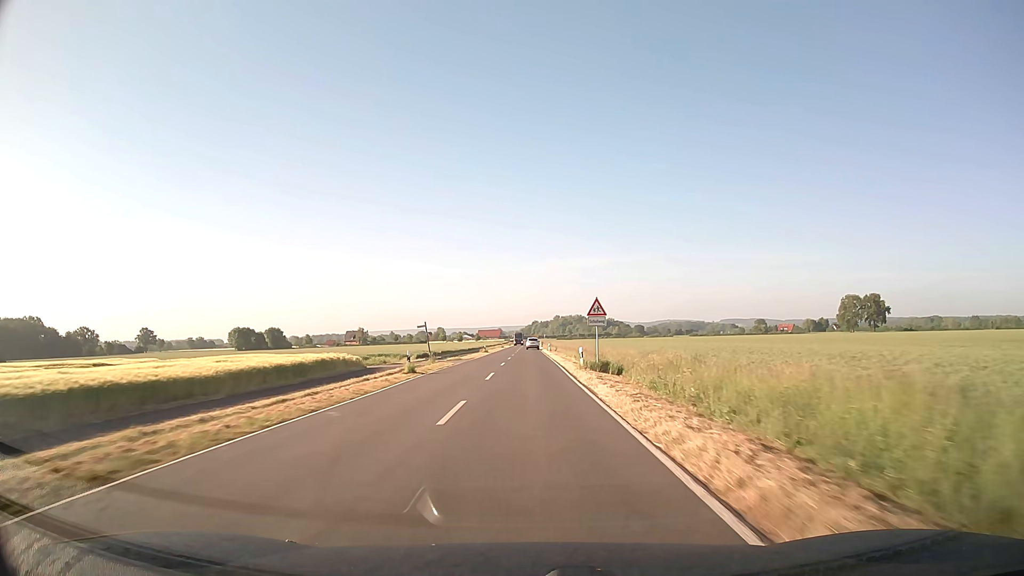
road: secondary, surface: asphalt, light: Day
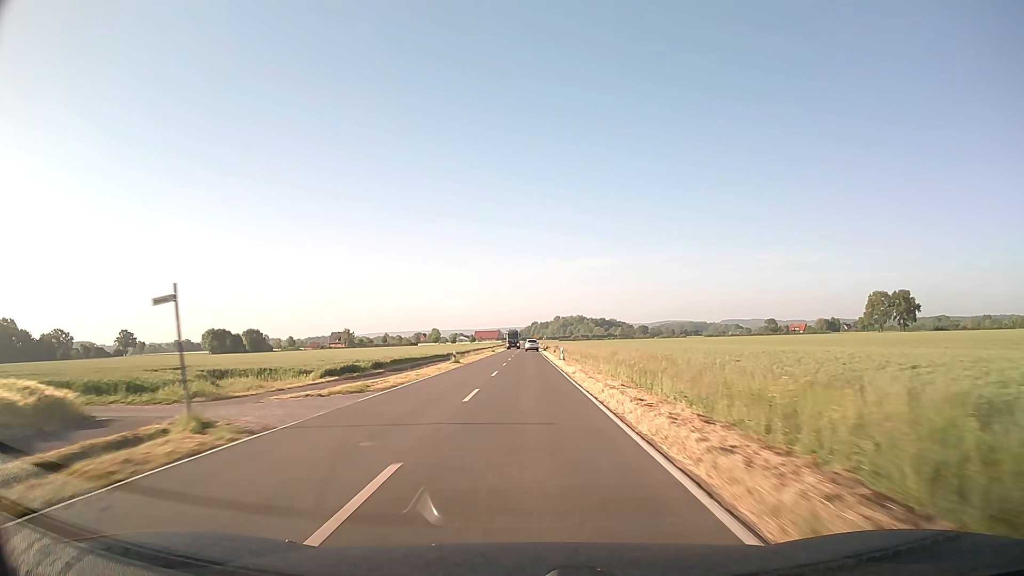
(0.0, +31.5) m; 0°
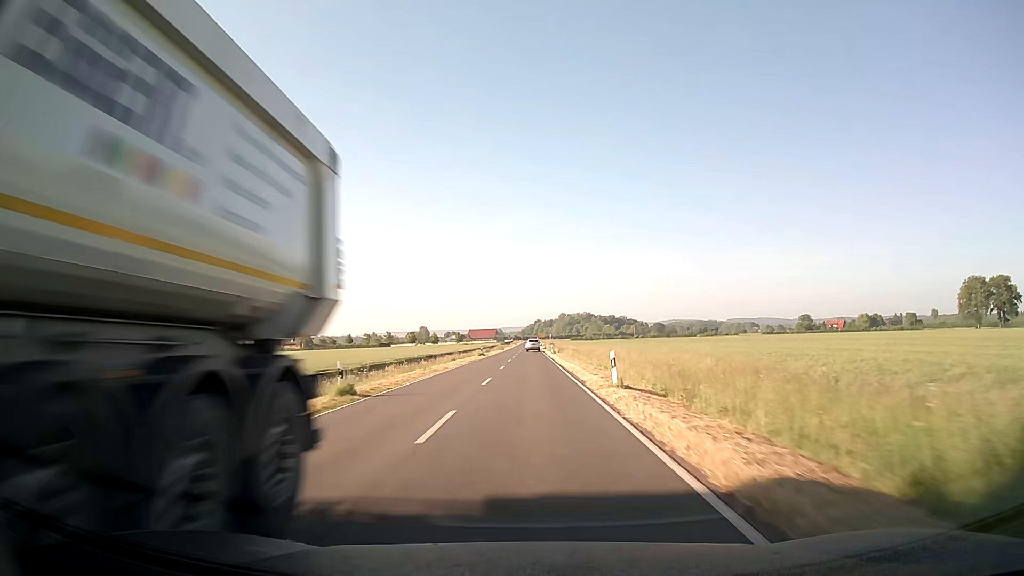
(-0.1, +79.0) m; 0°
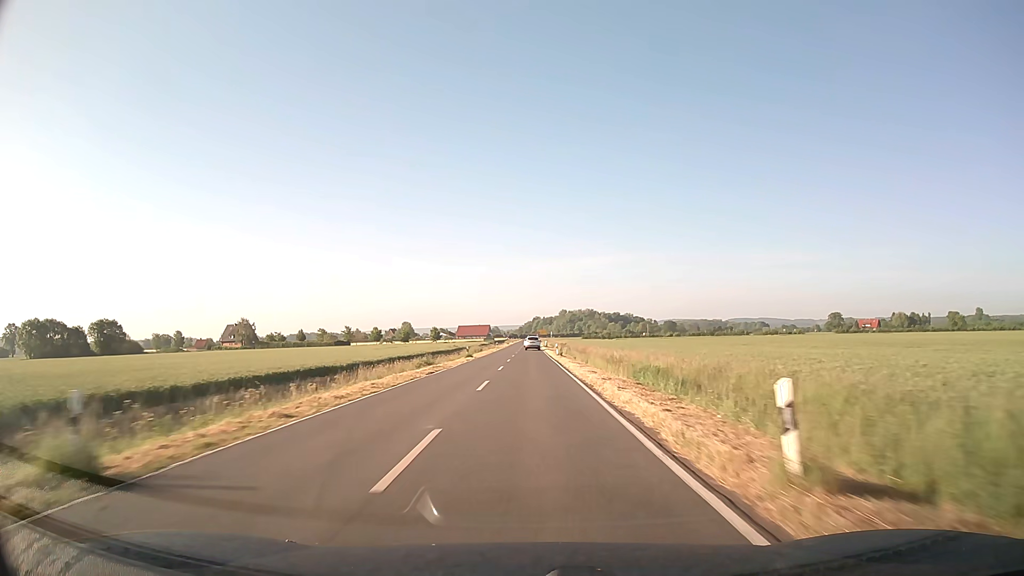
(+0.2, +63.3) m; 0°
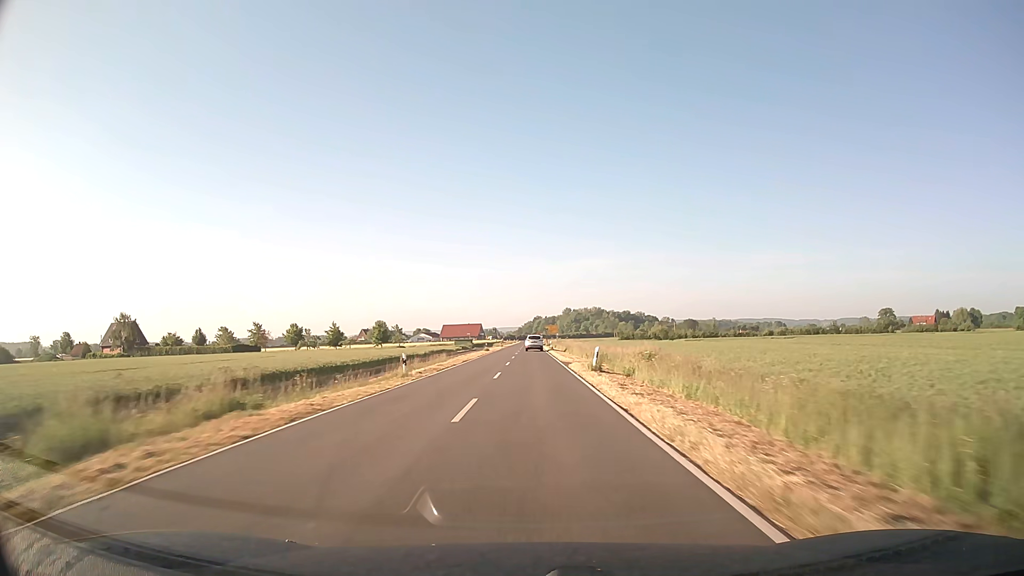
(-0.1, +79.2) m; 0°
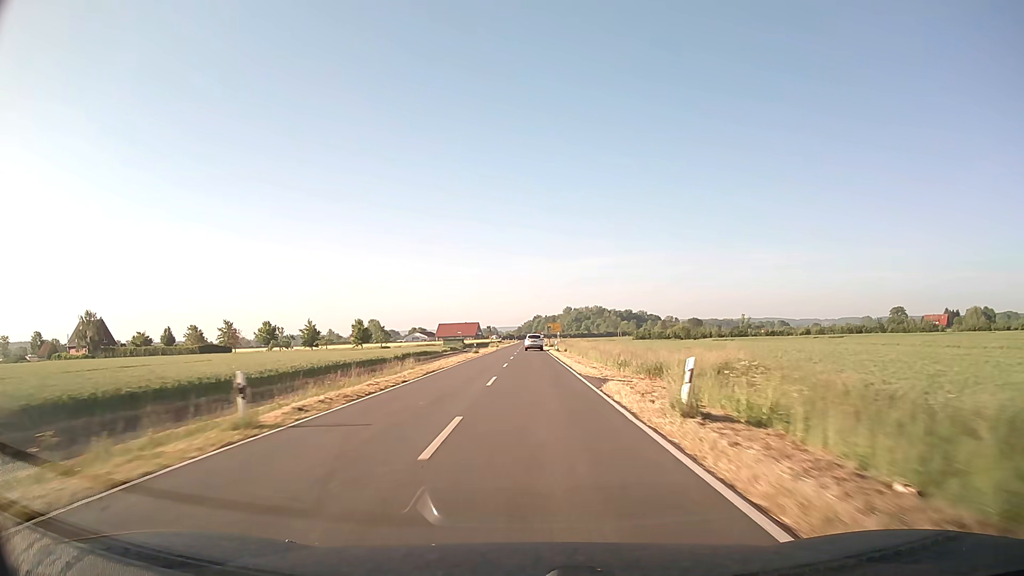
(0.0, +15.7) m; 0°
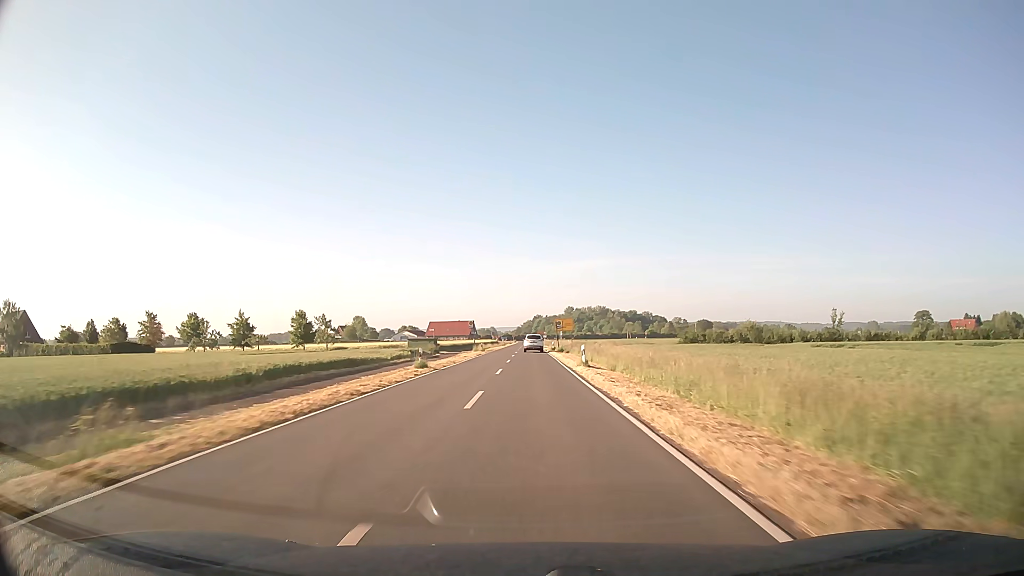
(0.0, +30.8) m; 0°
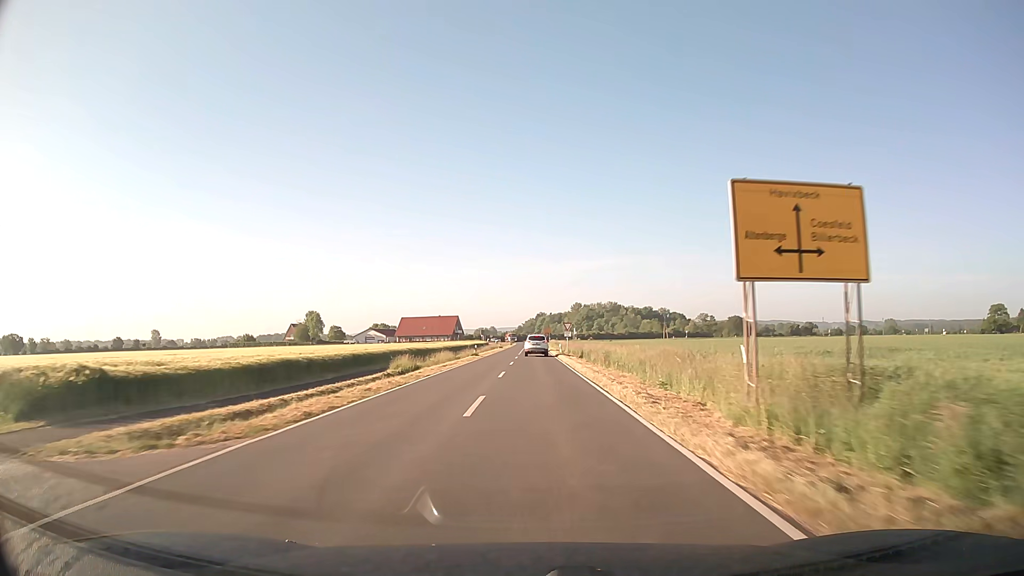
(-0.2, +73.3) m; 0°
(0, +10) (0, +20) (0, +30) (0, +40) (0, +50) (0, +60) (0, +70) (0, +80) (0, +90) (0, +100) m
